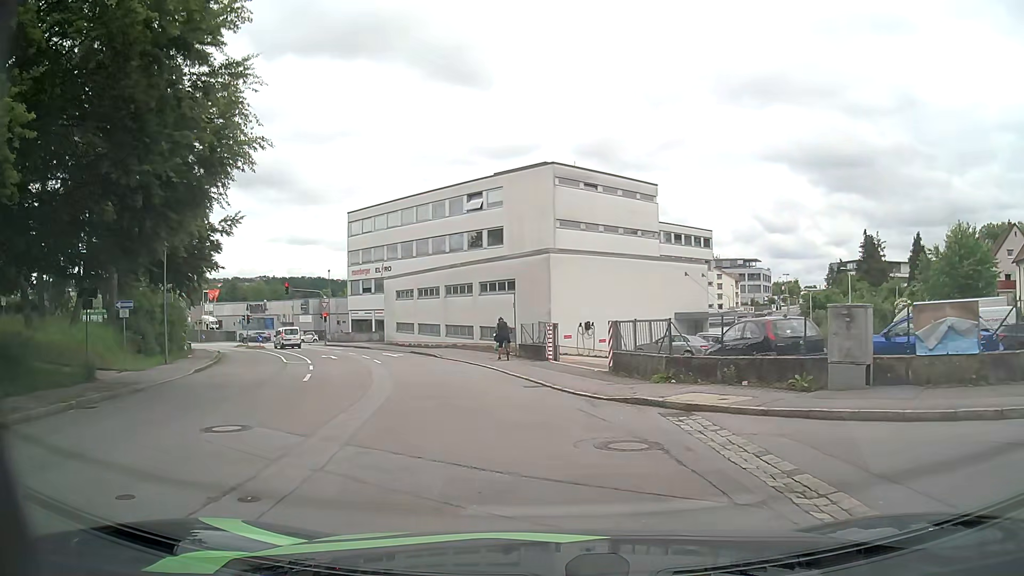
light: Day
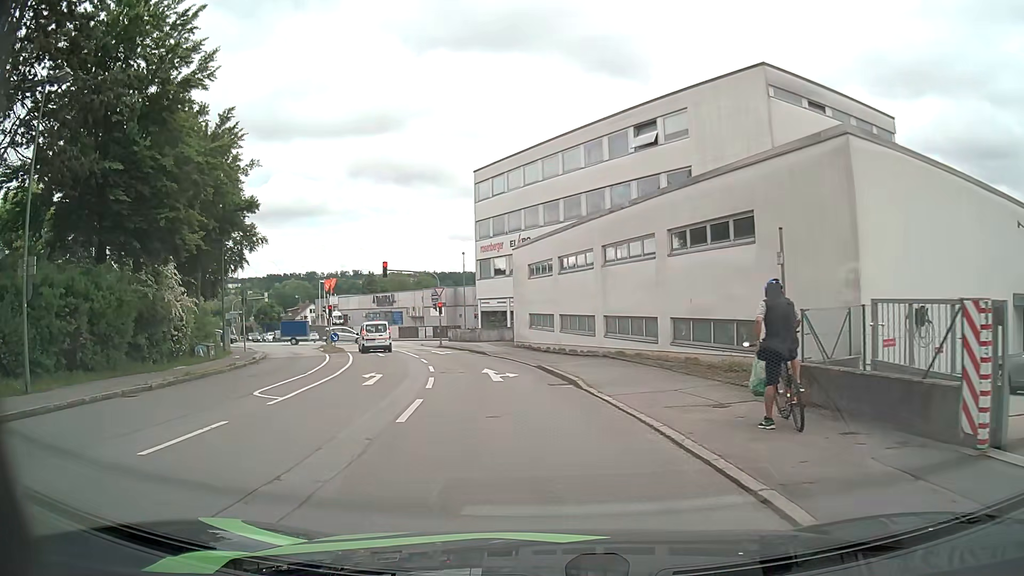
(-2.0, +18.4) m; -13°
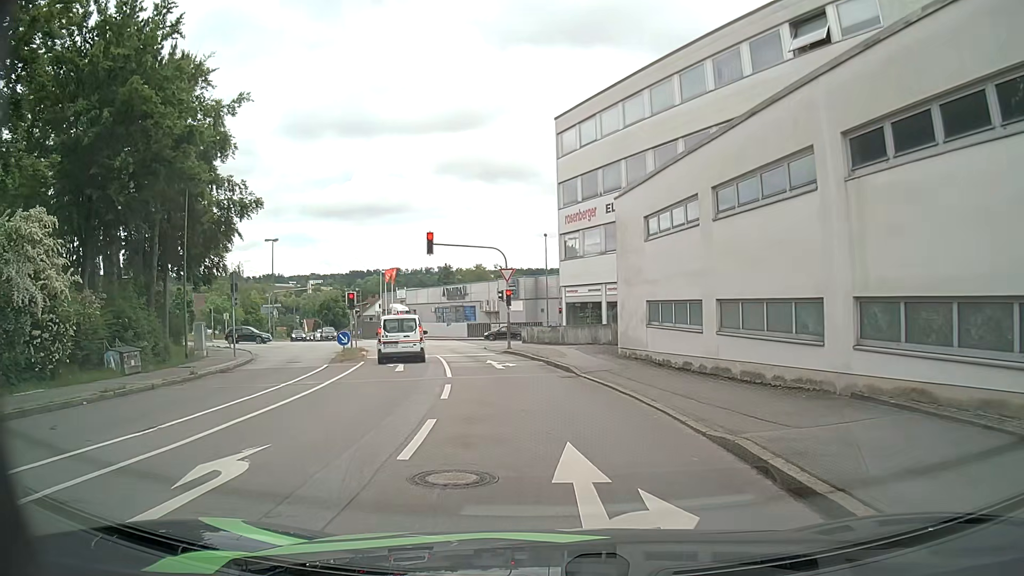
(-1.1, +14.0) m; -8°
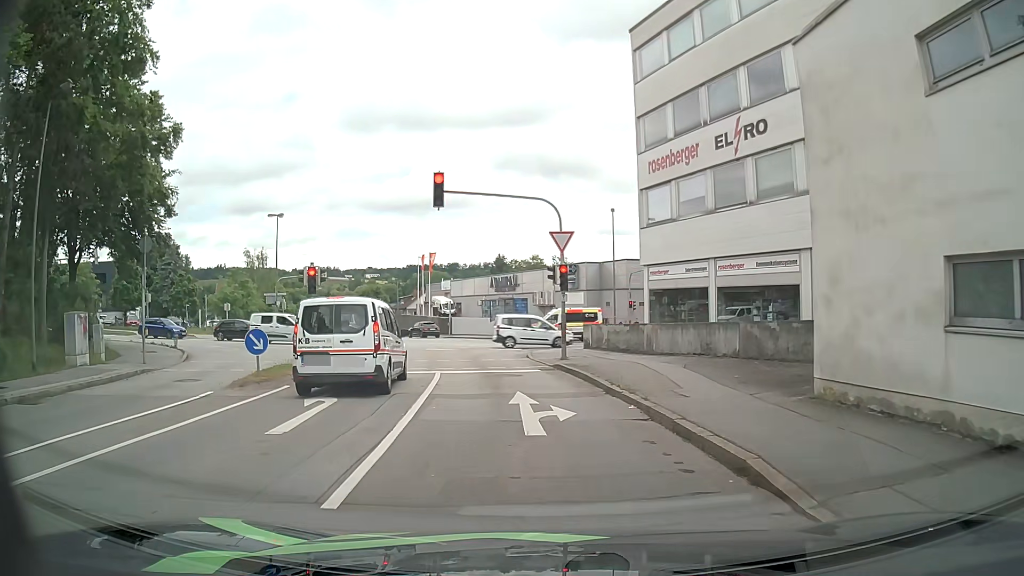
(-0.4, +13.1) m; -4°
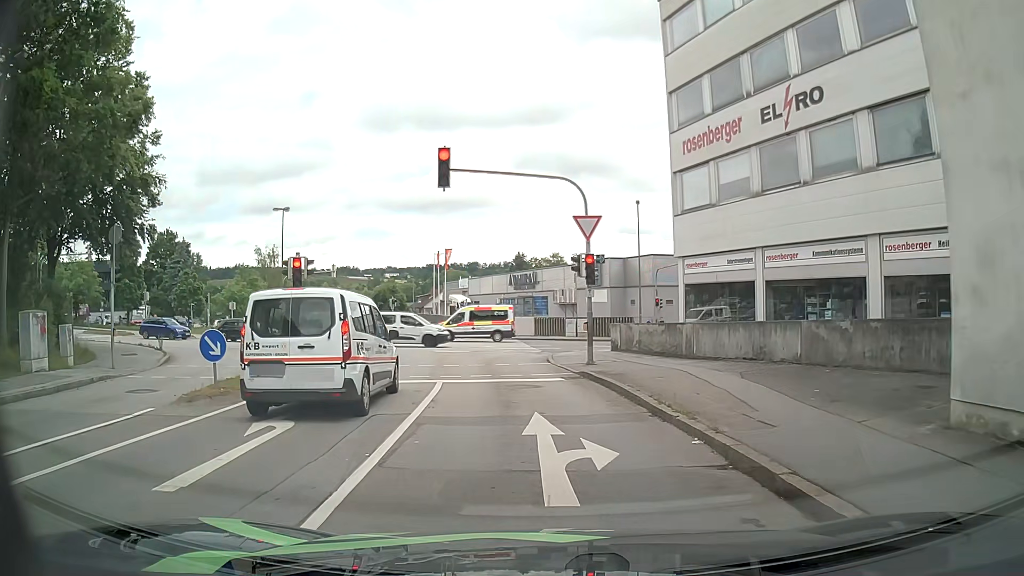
(-0.1, +3.1) m; -2°
